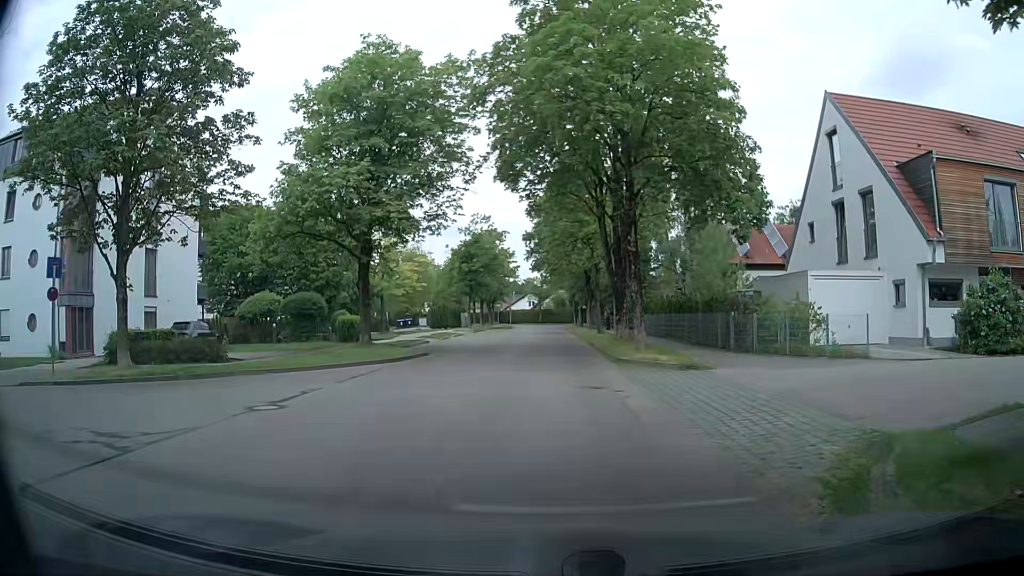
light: Day
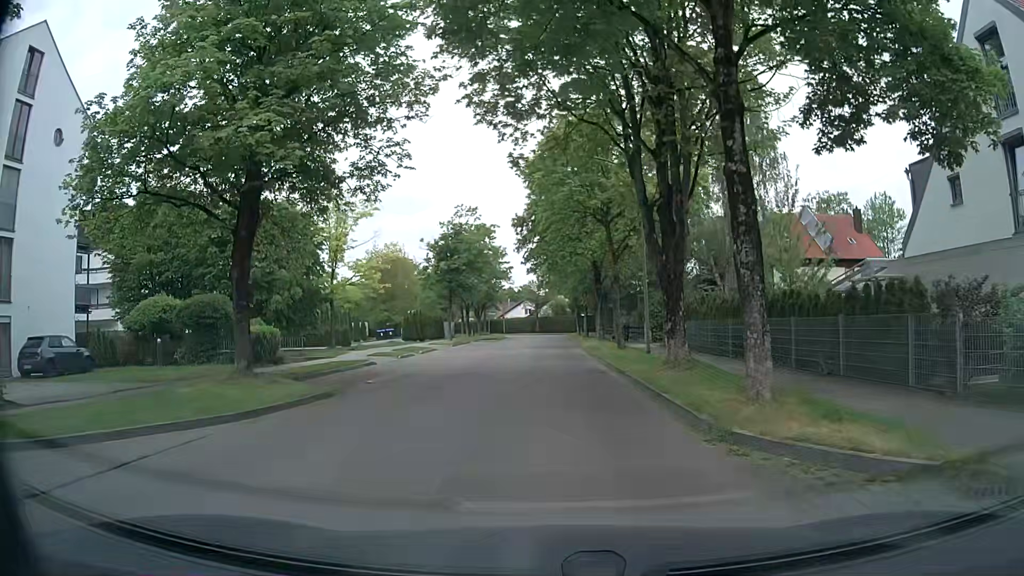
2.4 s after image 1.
(0.0, +12.0) m; +1°
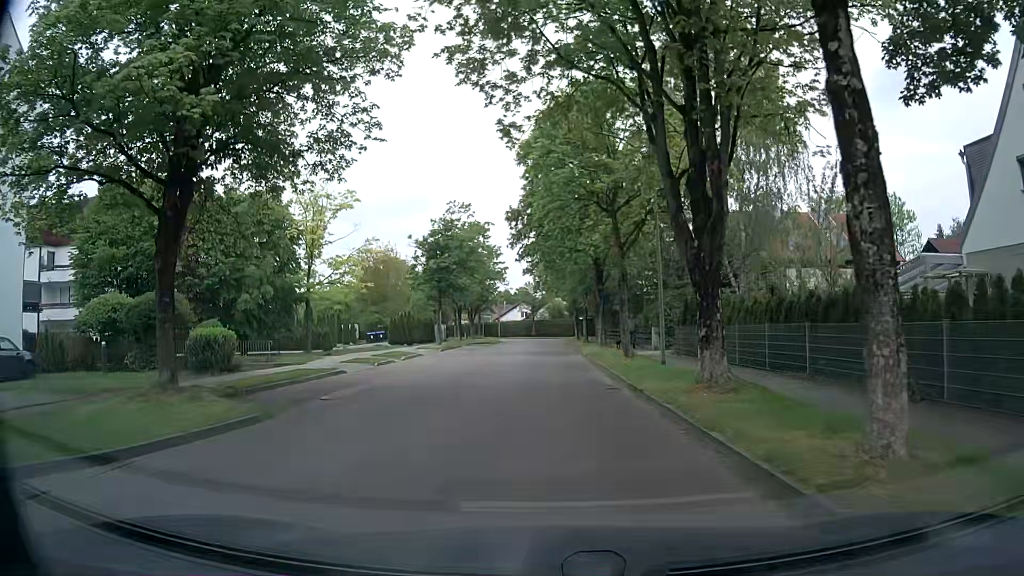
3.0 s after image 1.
(0.0, +3.7) m; -1°
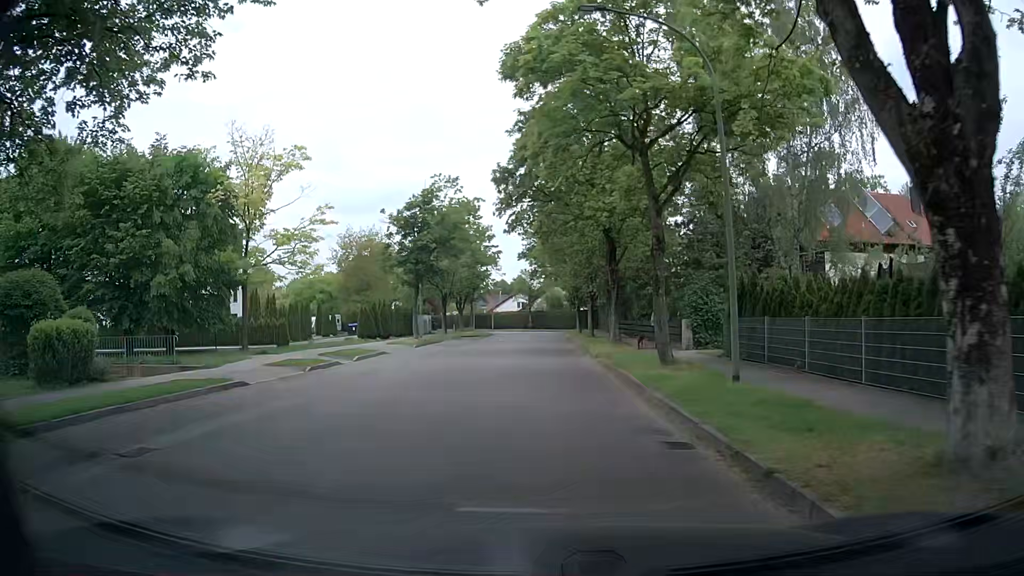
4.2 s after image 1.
(+0.1, +7.9) m; -1°
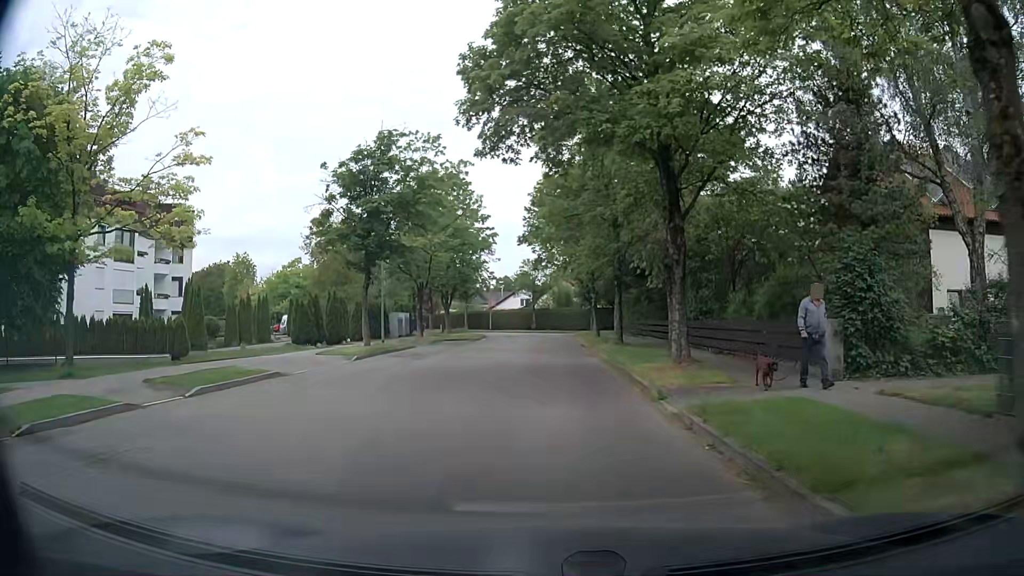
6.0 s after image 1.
(+0.2, +12.5) m; +1°
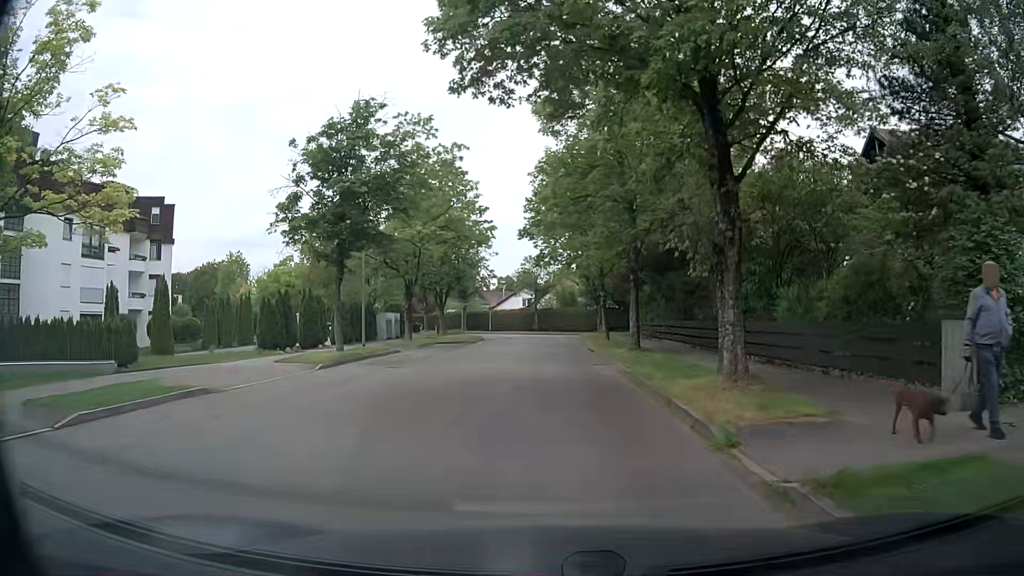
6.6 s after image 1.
(0.0, +4.2) m; -1°
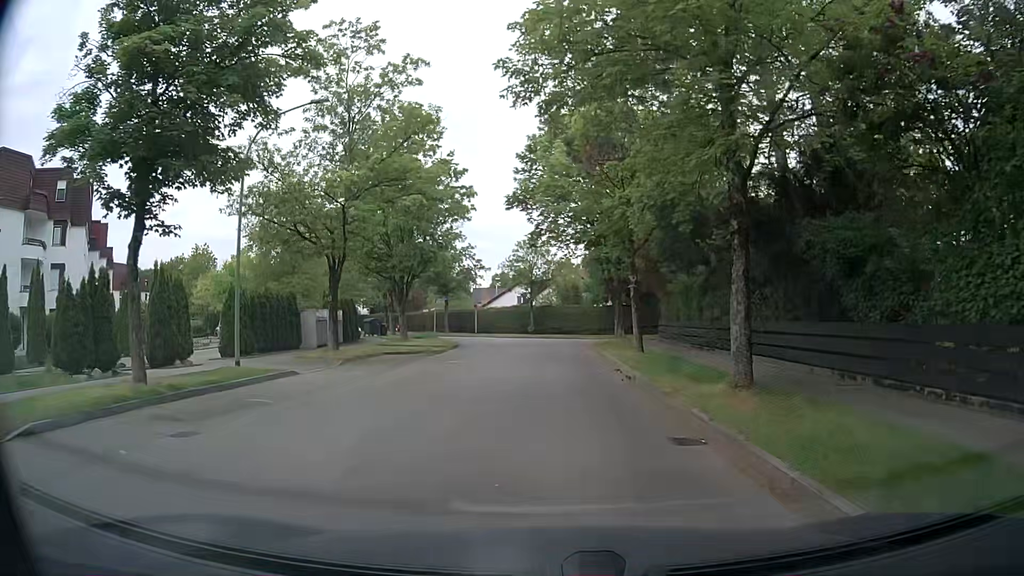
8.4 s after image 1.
(+0.2, +12.9) m; +1°
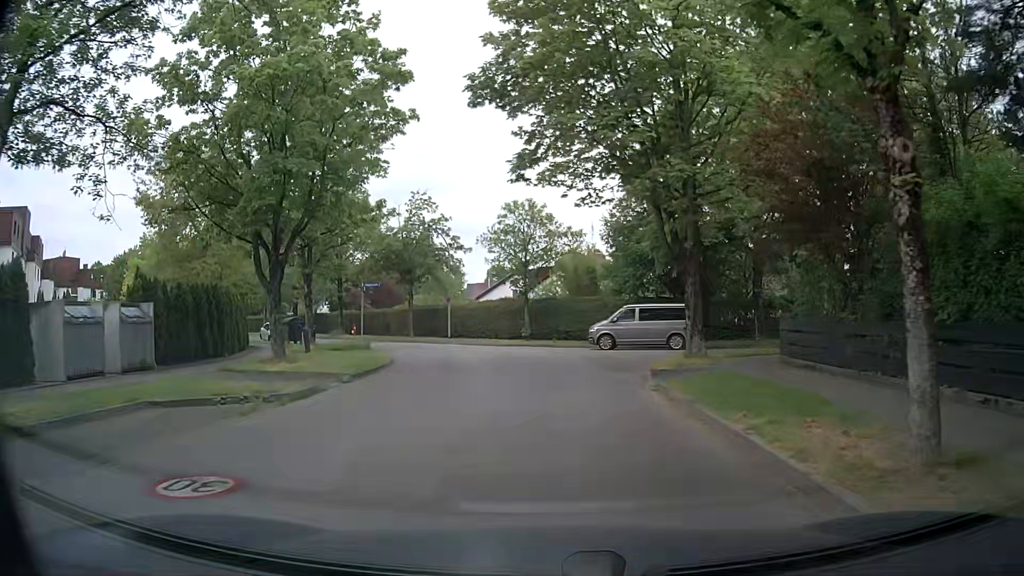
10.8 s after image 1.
(0.0, +17.2) m; -2°
